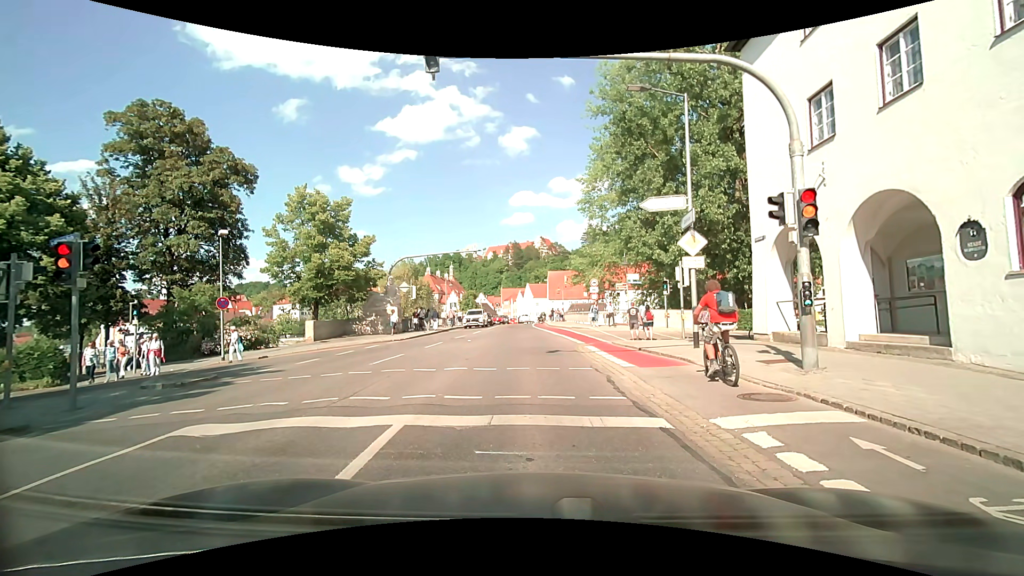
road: residential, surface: asphalt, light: Day
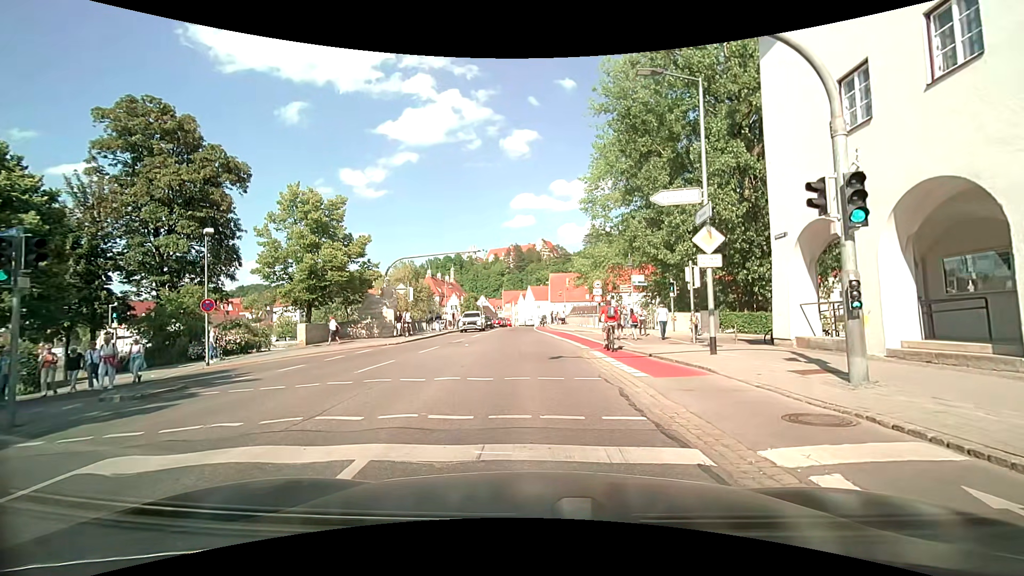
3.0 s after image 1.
(0.0, +1.4) m; +1°
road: secondary
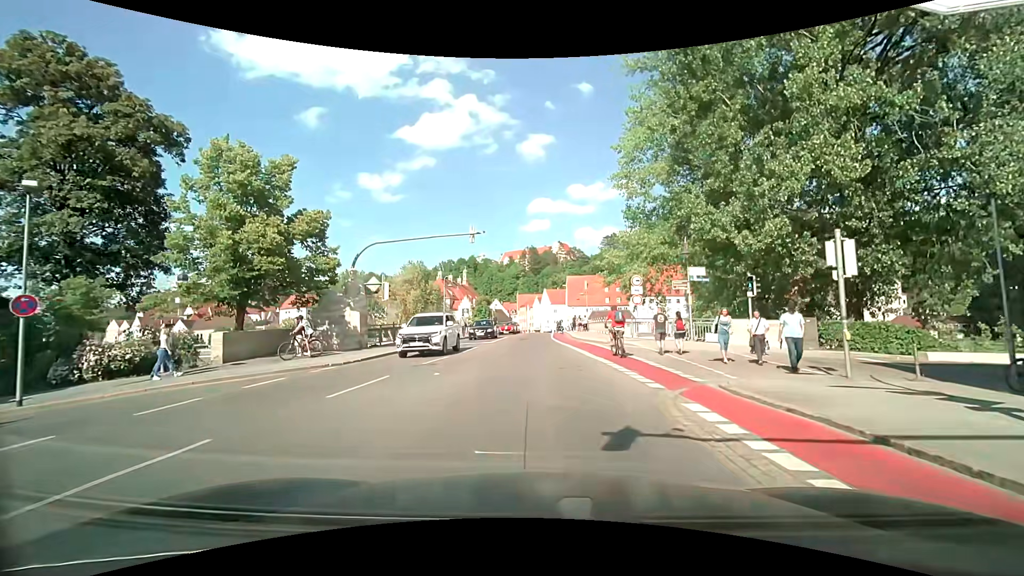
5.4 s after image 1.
(-0.4, +9.8) m; -3°
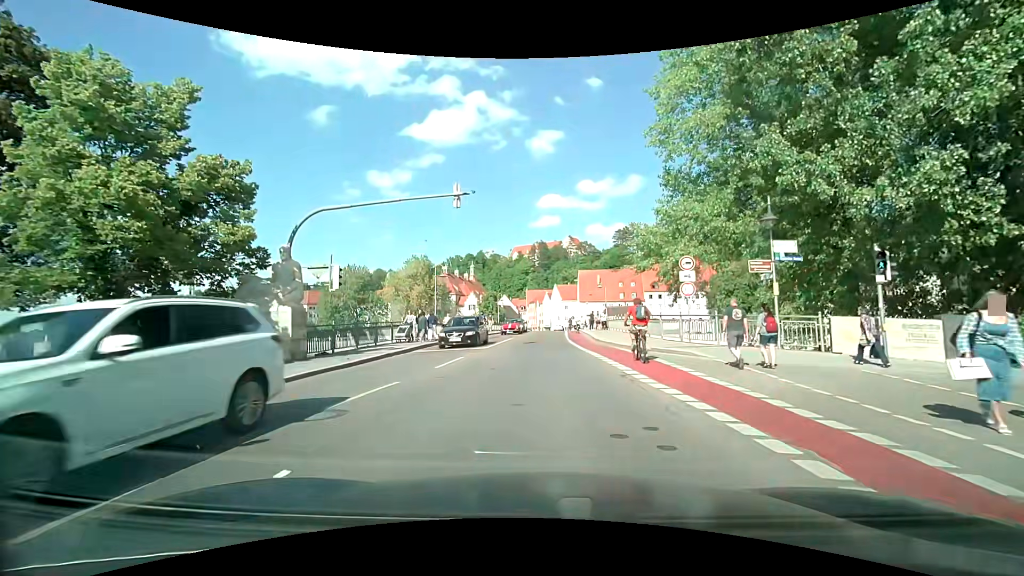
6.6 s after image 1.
(0.0, +7.9) m; 0°
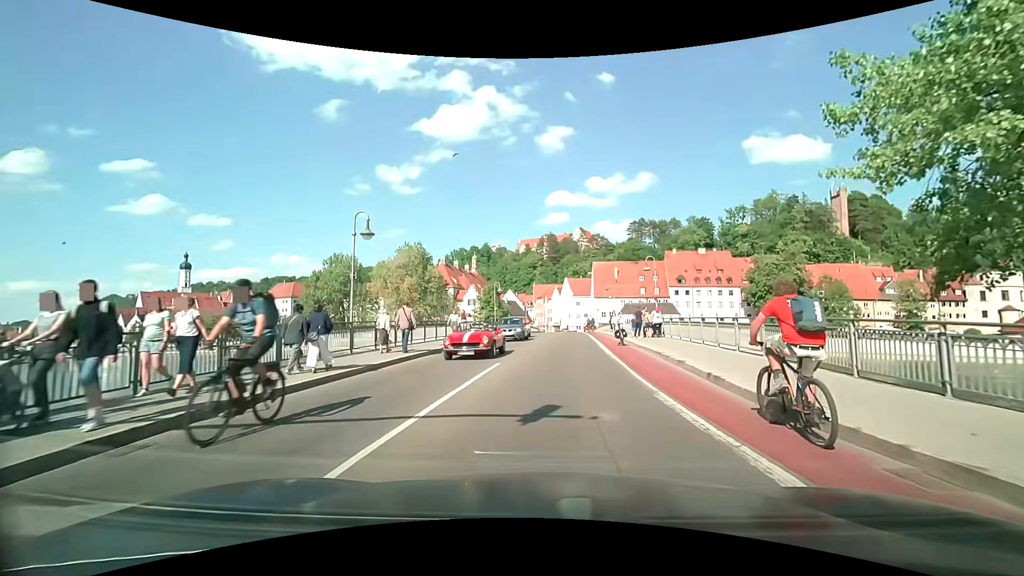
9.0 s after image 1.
(-0.4, +17.7) m; -1°
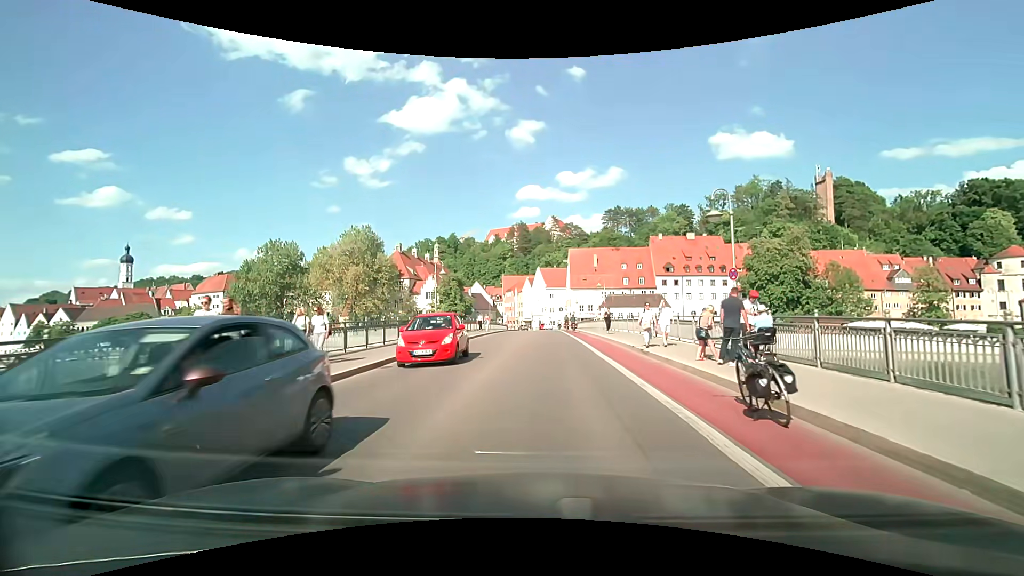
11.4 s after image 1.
(+0.5, +17.1) m; +3°
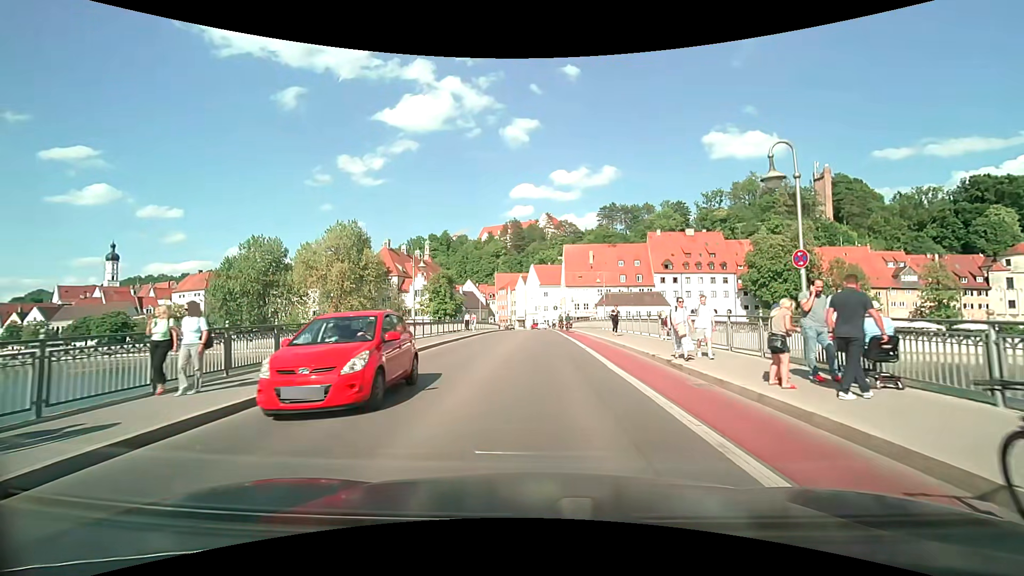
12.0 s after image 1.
(0.0, +4.4) m; +1°
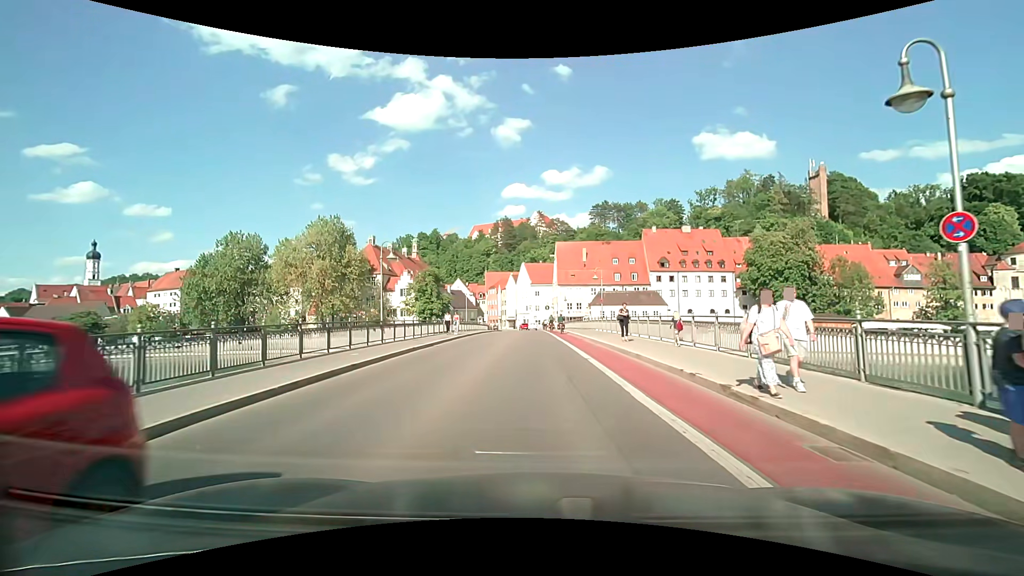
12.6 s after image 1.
(0.0, +4.5) m; +1°
(0, +10) (0, +20) (0, +30) (0, +40) (-1, +50) (-1, +60) (-1, +70) (-1, +80) (-1, +90) (-1, +100) m
